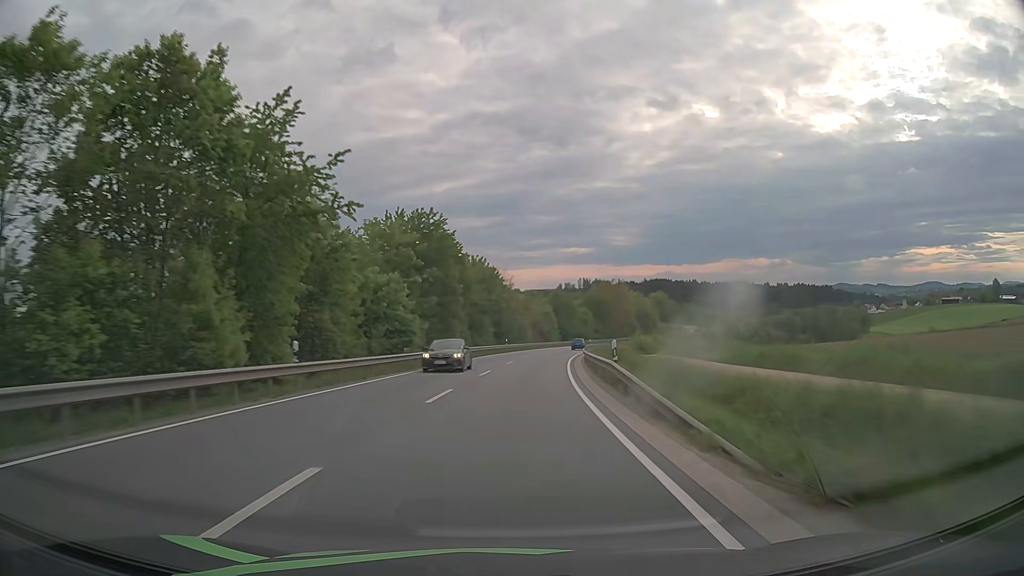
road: secondary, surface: asphalt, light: Day
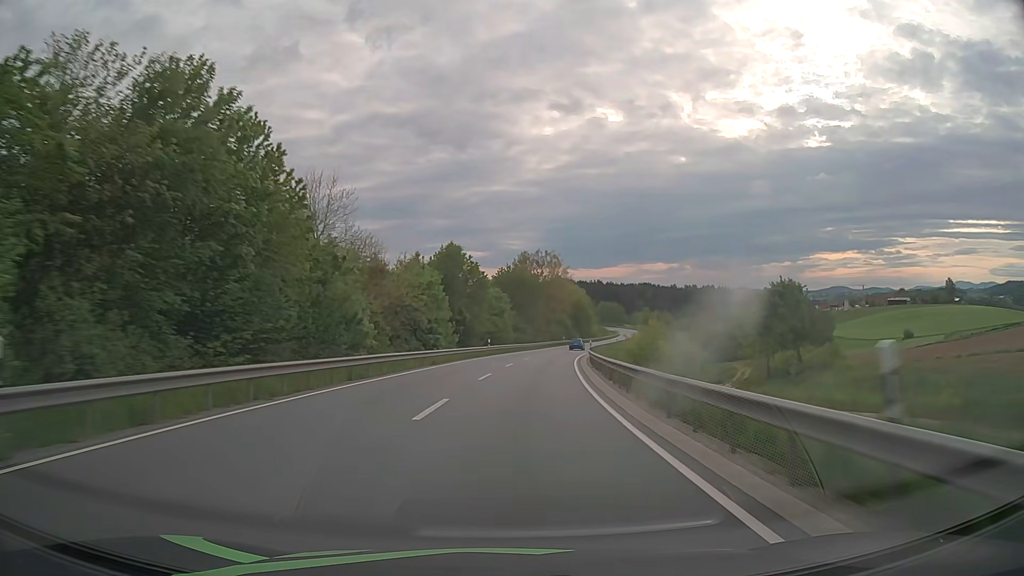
(+4.8, +62.9) m; +9°
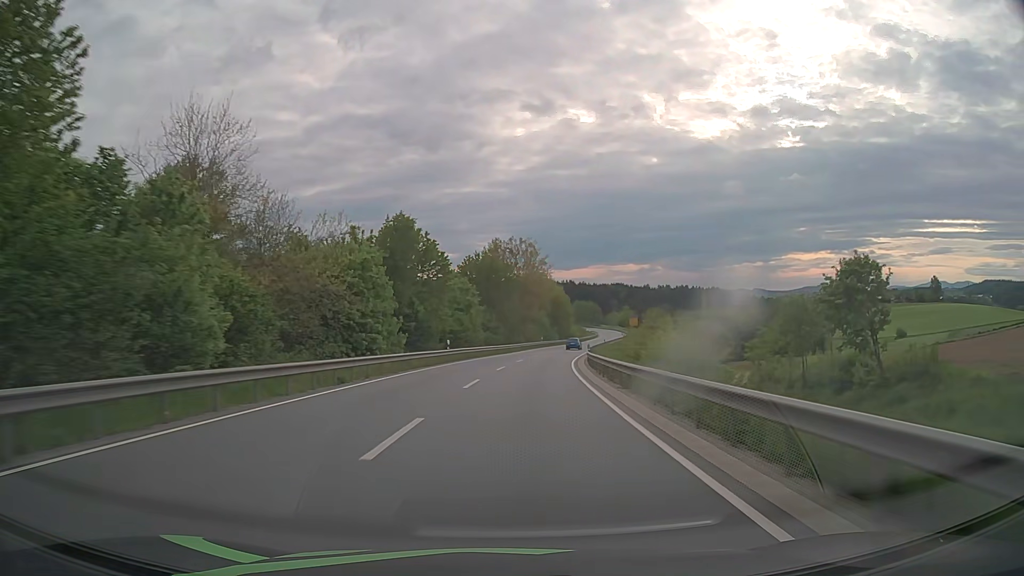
(+0.3, +15.8) m; +2°
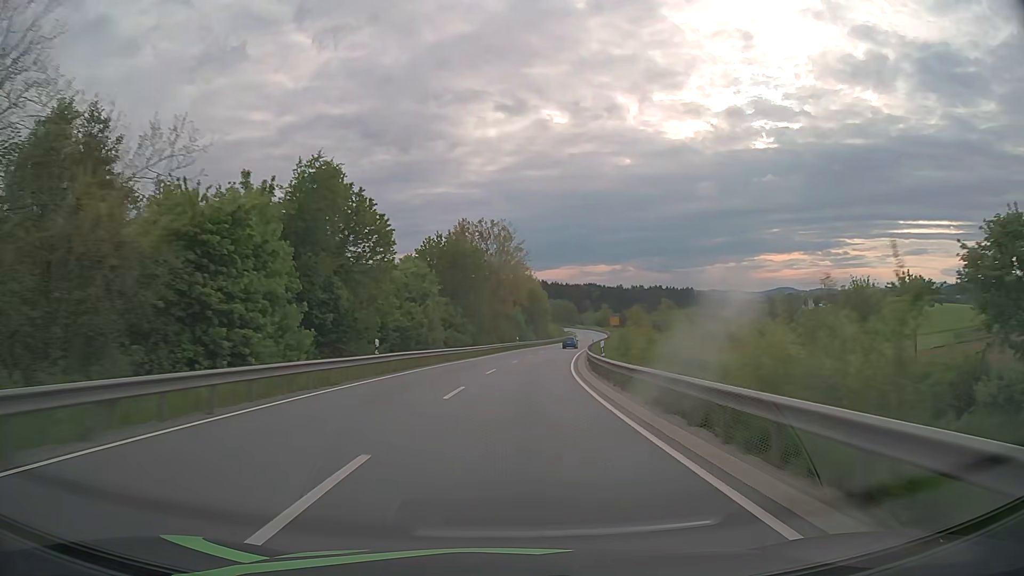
(+0.3, +15.8) m; +3°
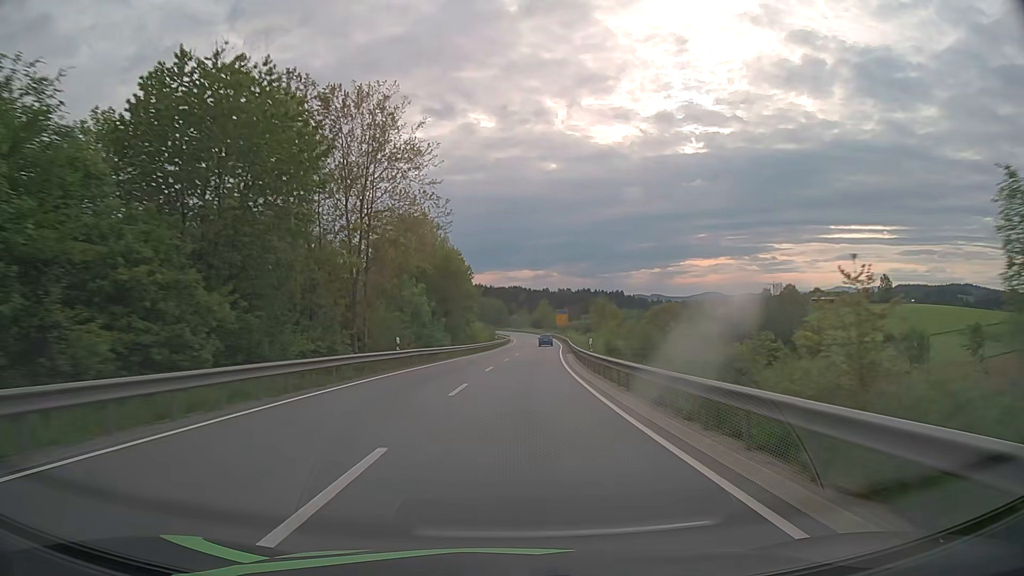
(+2.7, +47.3) m; +6°
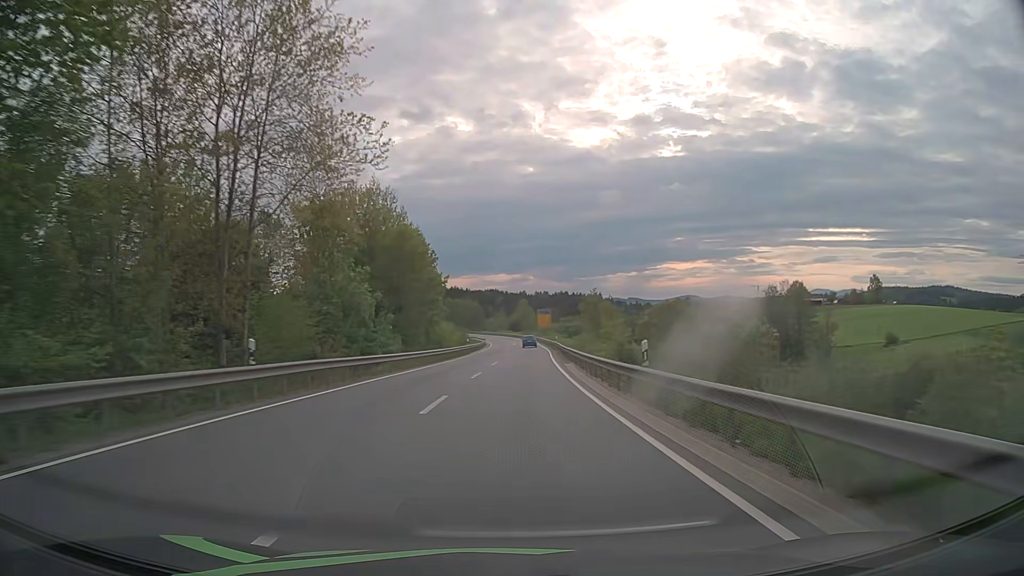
(+0.3, +15.8) m; +2°
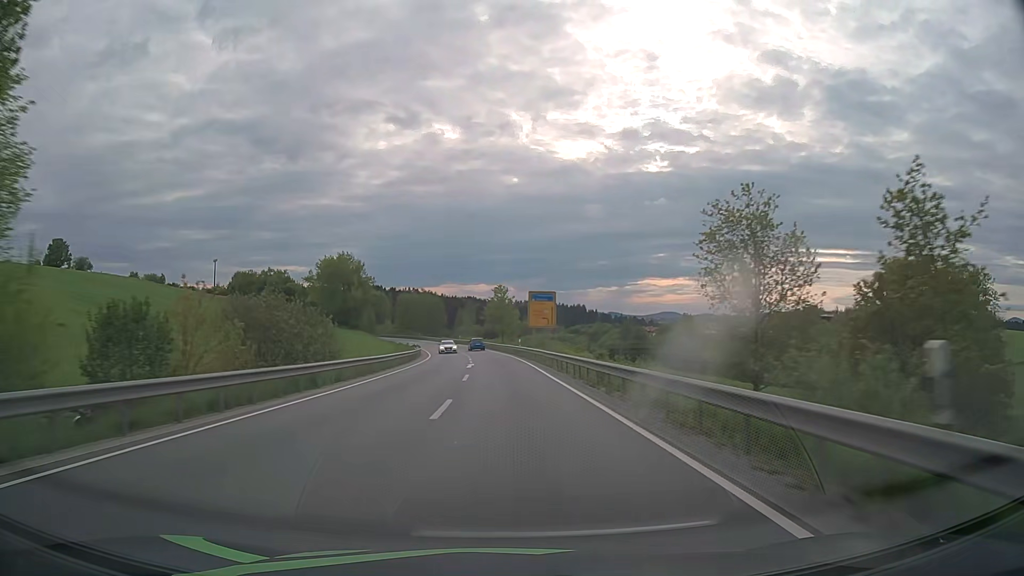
(+2.0, +63.1) m; +2°
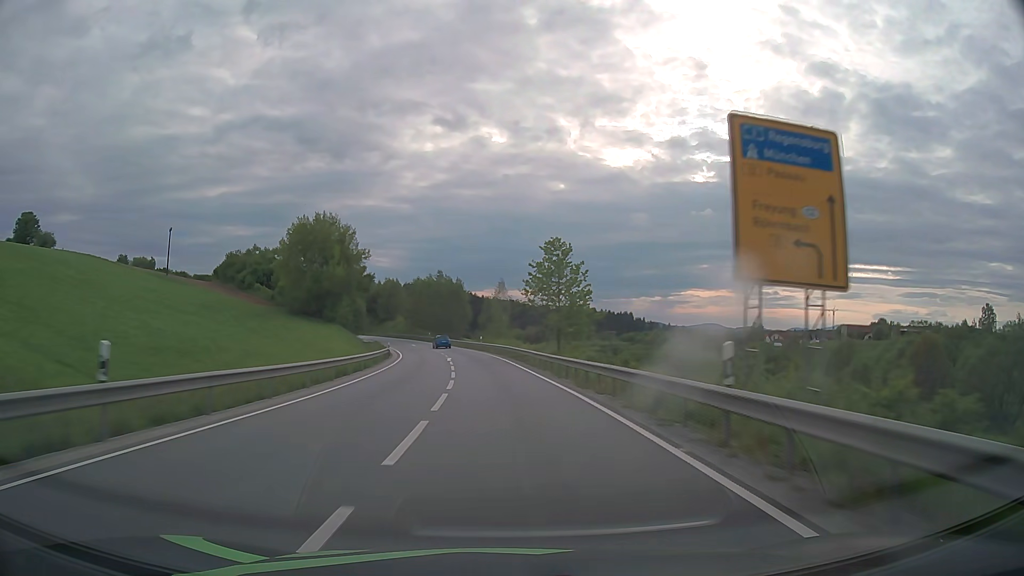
(-1.1, +47.4) m; -3°
(0, +10) (0, +20) (-1, +30) (-2, +40) (-3, +50) (-5, +60) (-6, +70) (-9, +79) (-11, +89) (-14, +99) m
